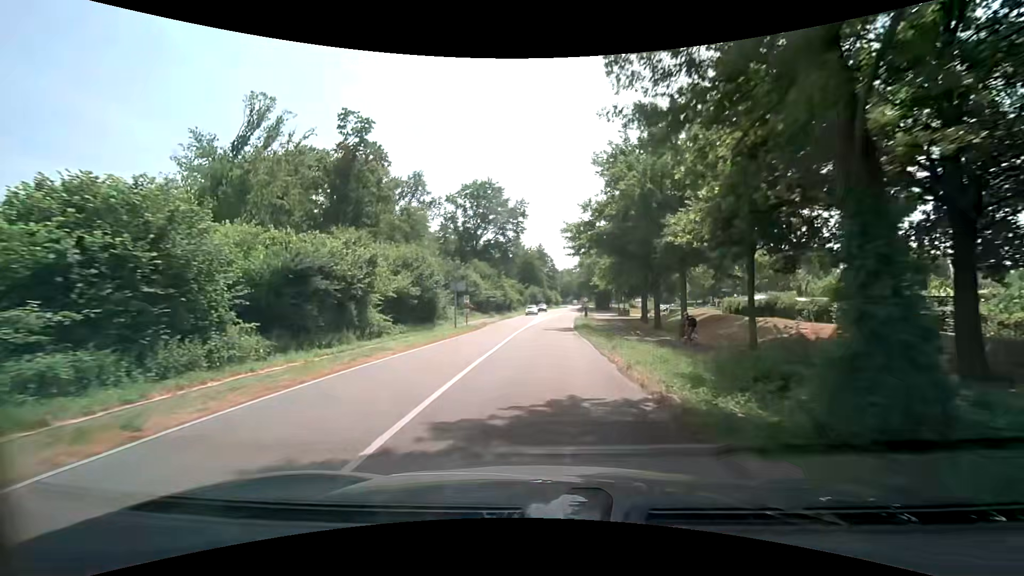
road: secondary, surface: asphalt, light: Day
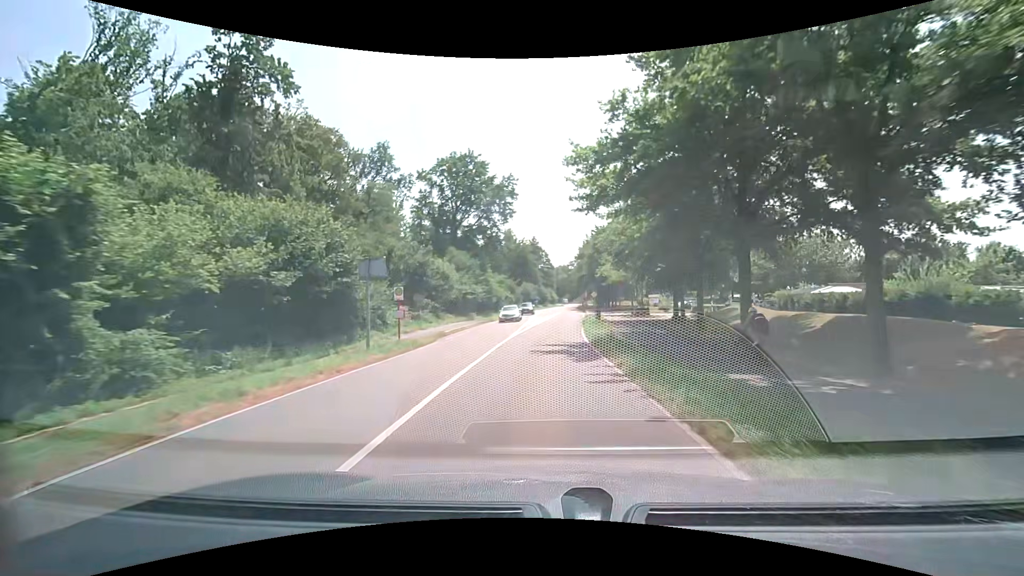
(0.0, +16.0) m; 0°
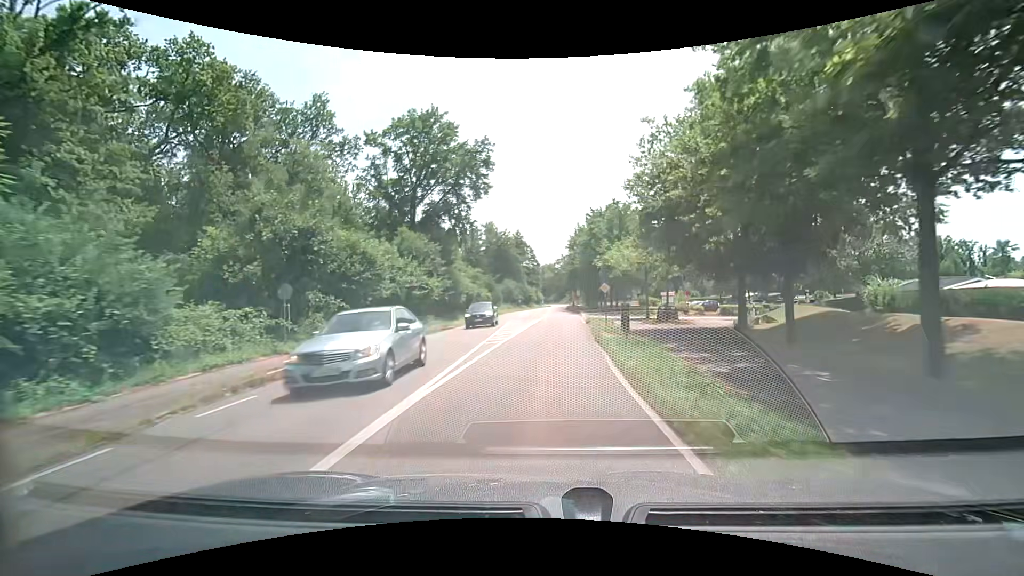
(+0.4, +16.3) m; +2°
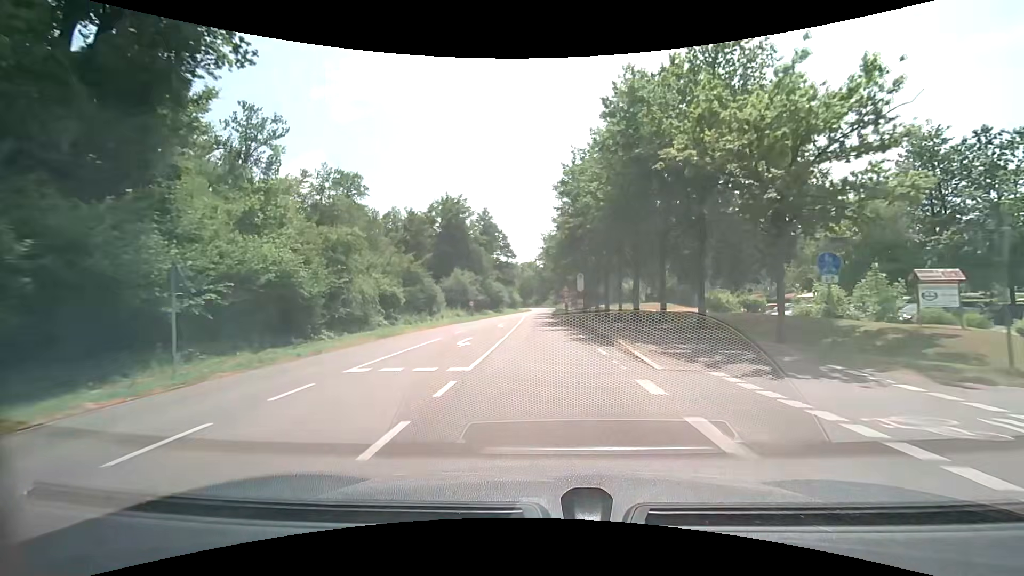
(+1.3, +41.6) m; +2°
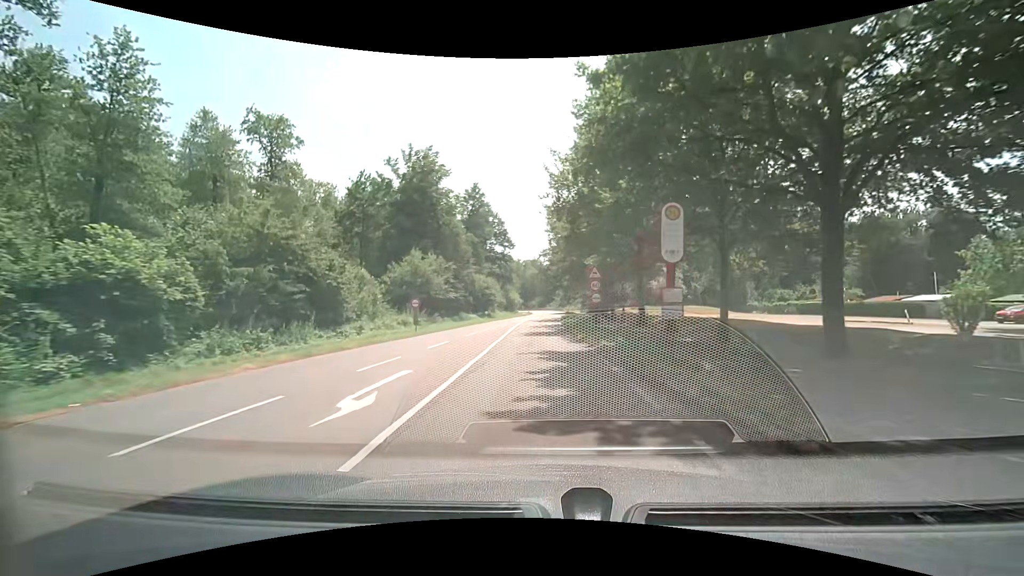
(-0.1, +25.4) m; -1°
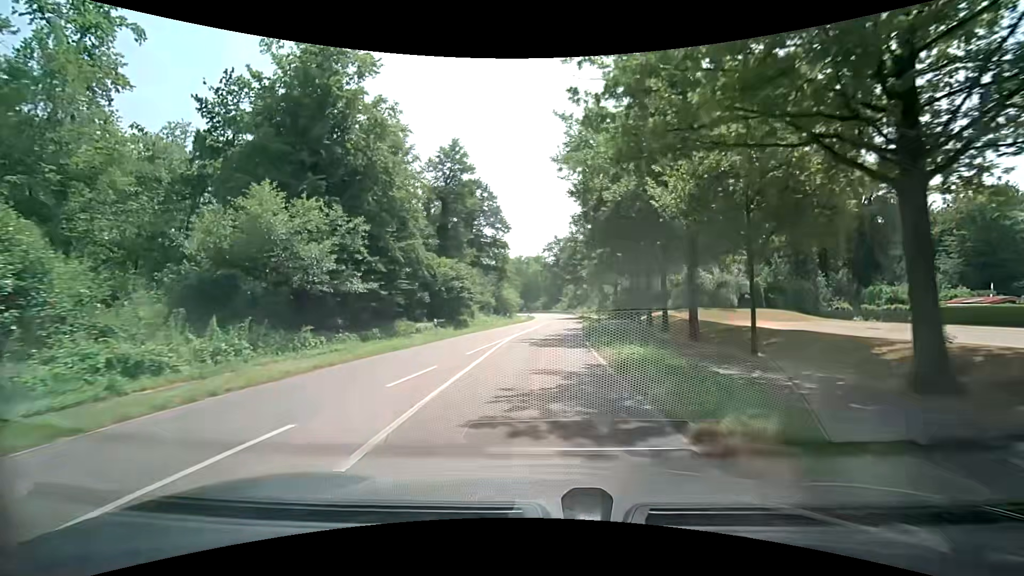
(-0.2, +25.7) m; -1°
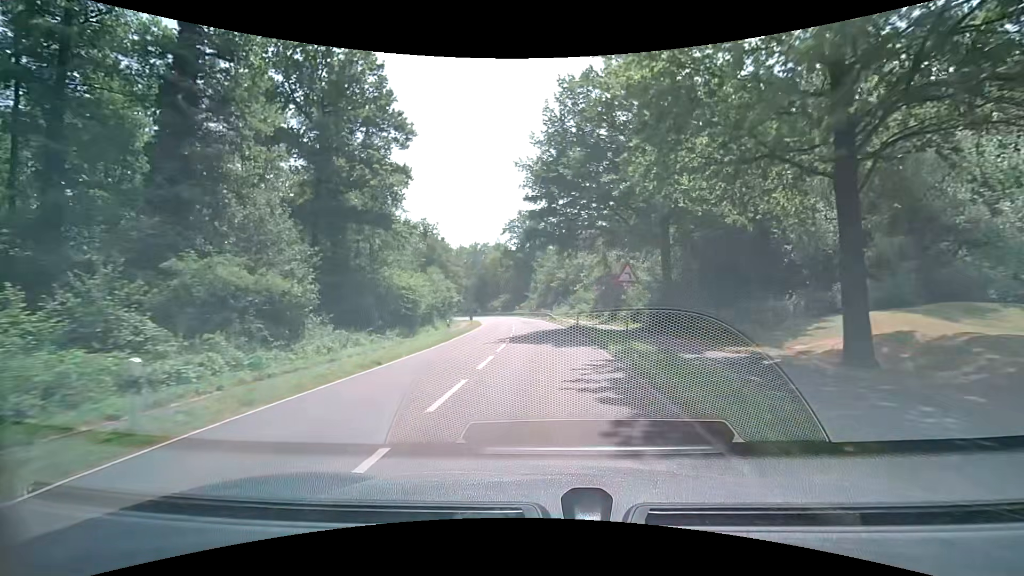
(+1.5, +43.2) m; +4°
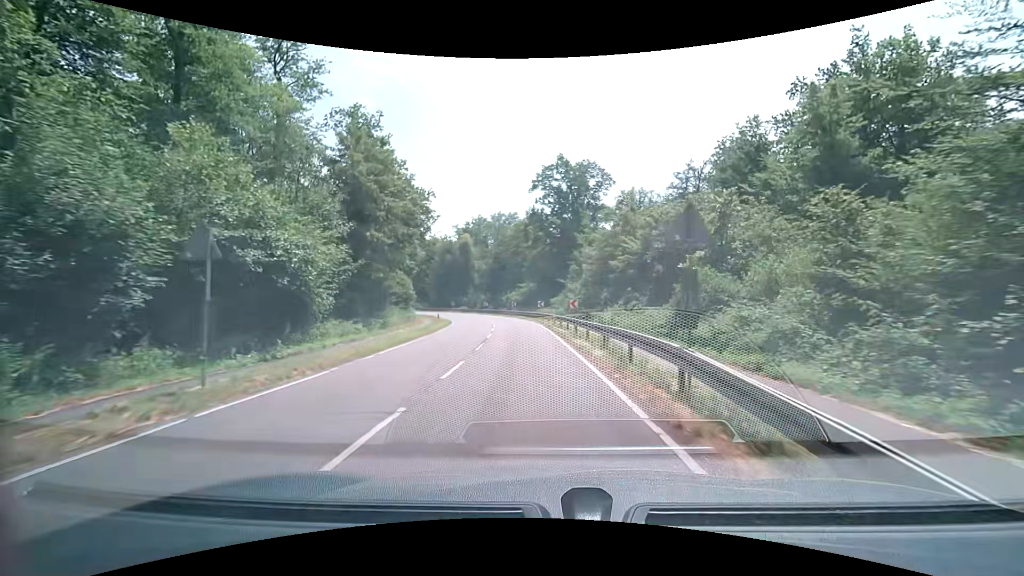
(-0.4, +43.3) m; -3°
(0, +10) (-1, +20) (-2, +30) (-3, +40) (-5, +50) (-7, +59) (-11, +69) (-15, +78) (-20, +86) (-26, +94) m
